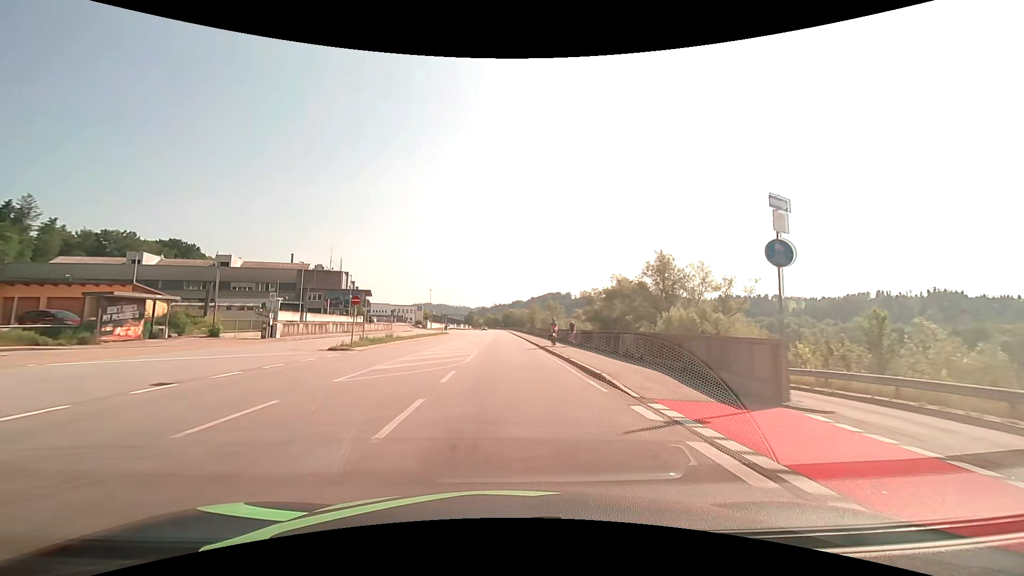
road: primary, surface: asphalt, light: Day
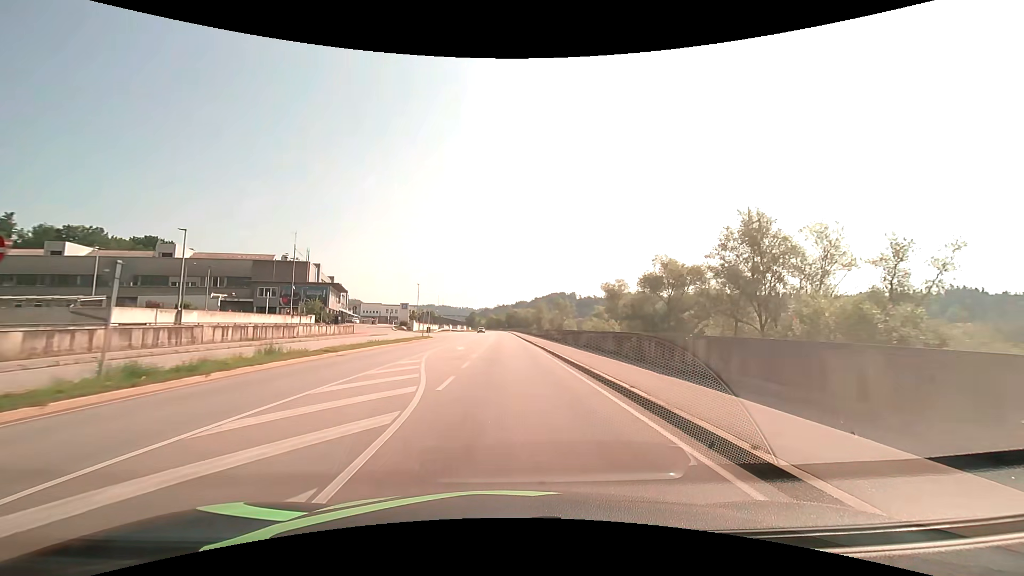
(-0.1, +21.4) m; 0°
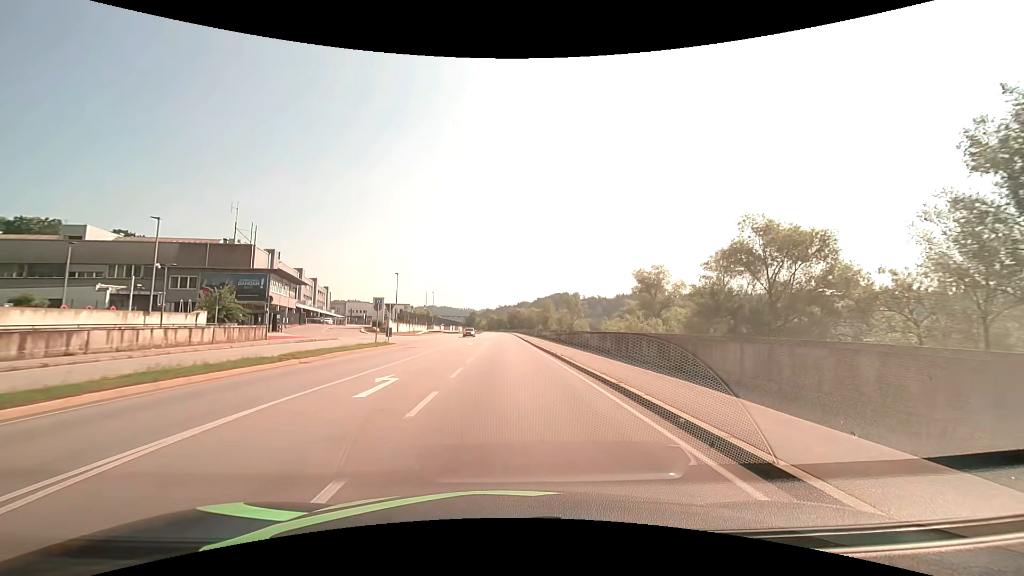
(0.0, +21.5) m; 0°
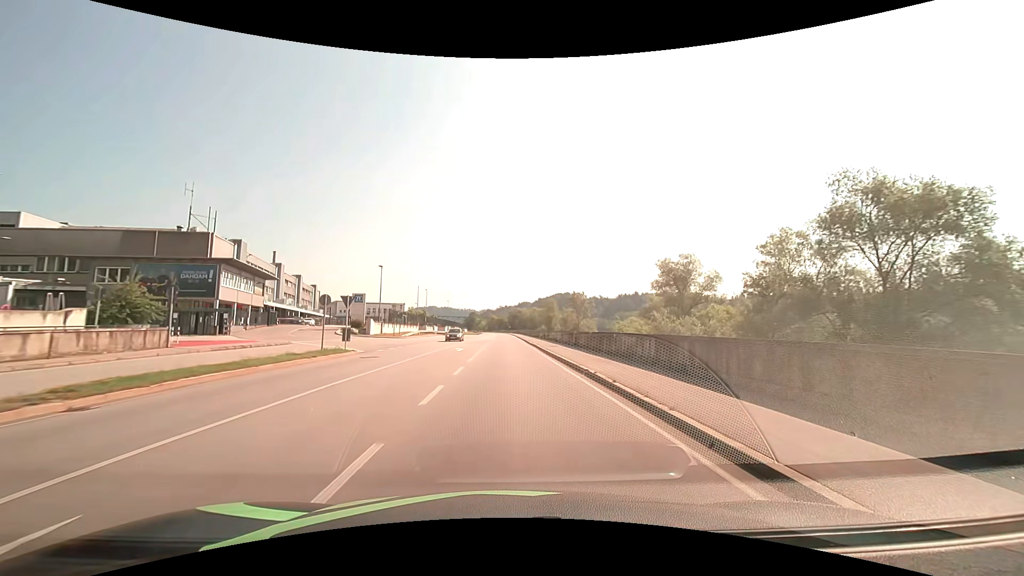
(0.0, +10.7) m; 0°
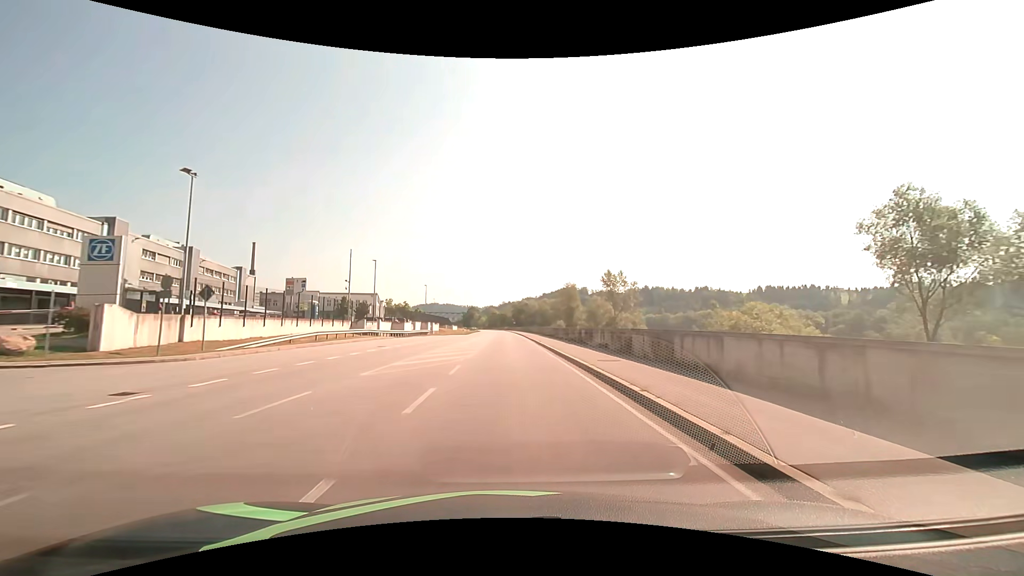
(0.0, +42.9) m; 0°
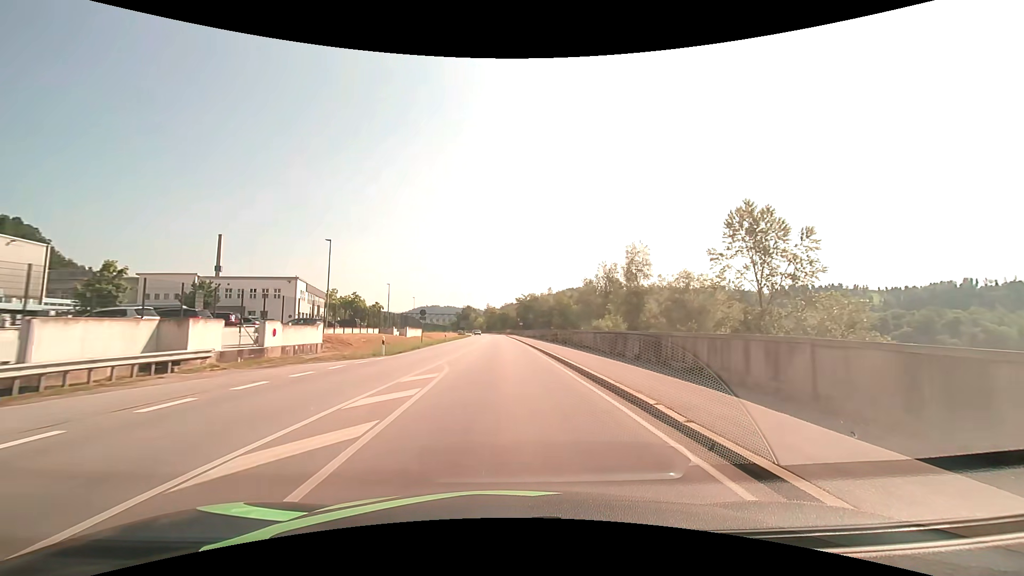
(-0.1, +53.7) m; 0°
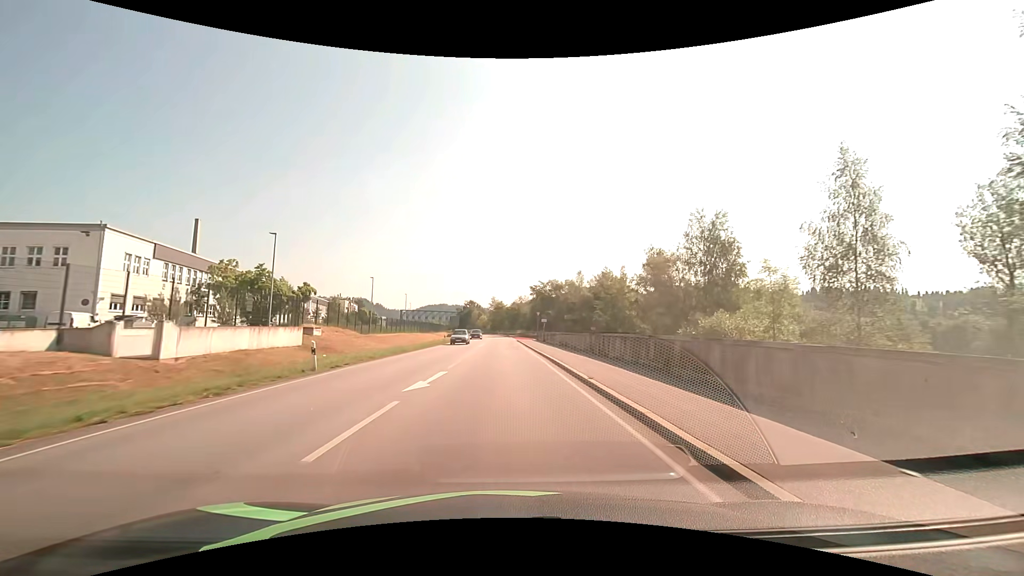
(-0.3, +43.0) m; -1°
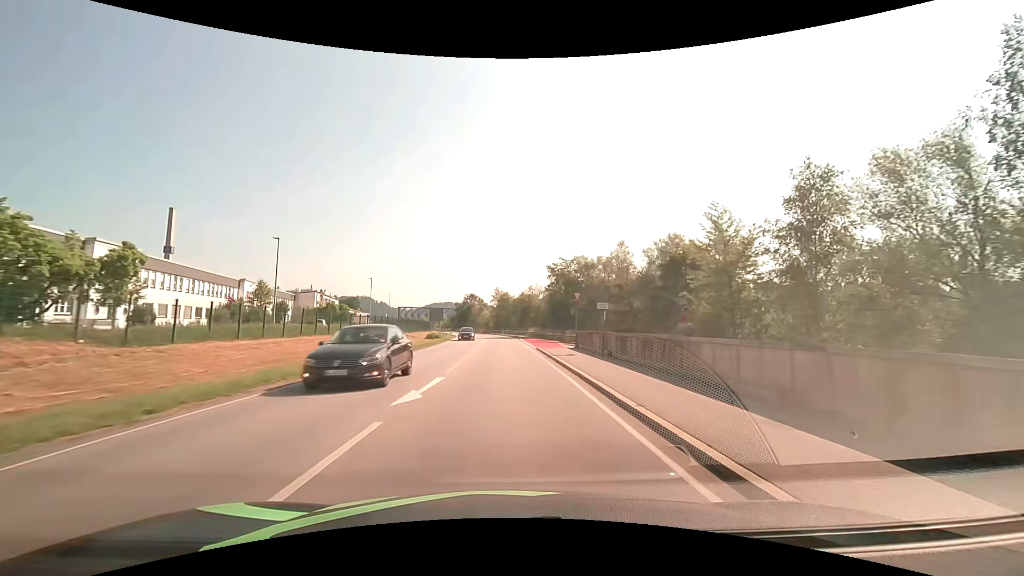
(-0.3, +32.3) m; -1°
(0, +10) (0, +20) (0, +30) (0, +40) (-1, +50) (-1, +60) (-2, +70) (-2, +80) (-4, +90) (-5, +100) m
